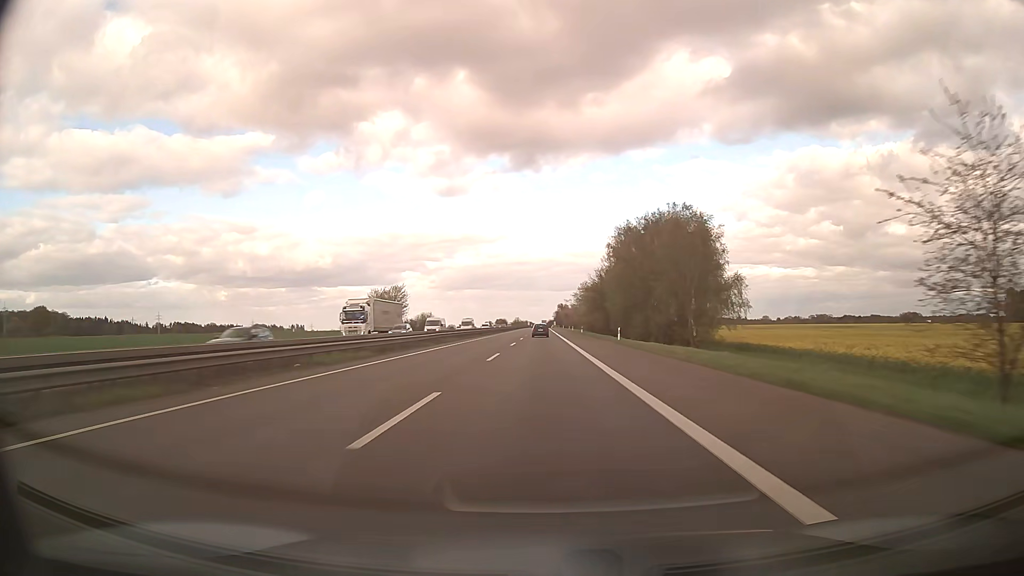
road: motorway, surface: asphalt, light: Day
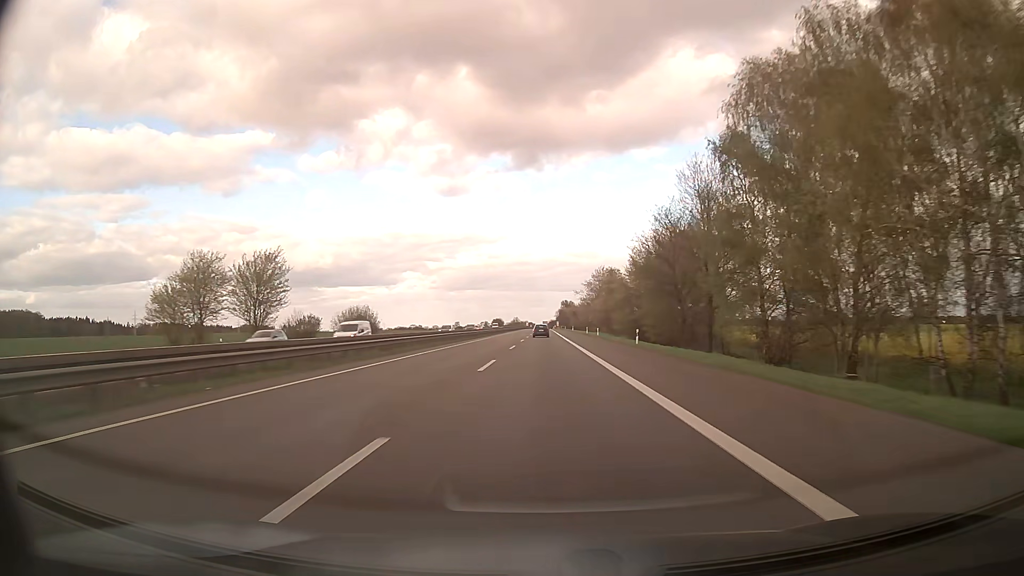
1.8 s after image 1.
(-0.1, +58.6) m; 0°
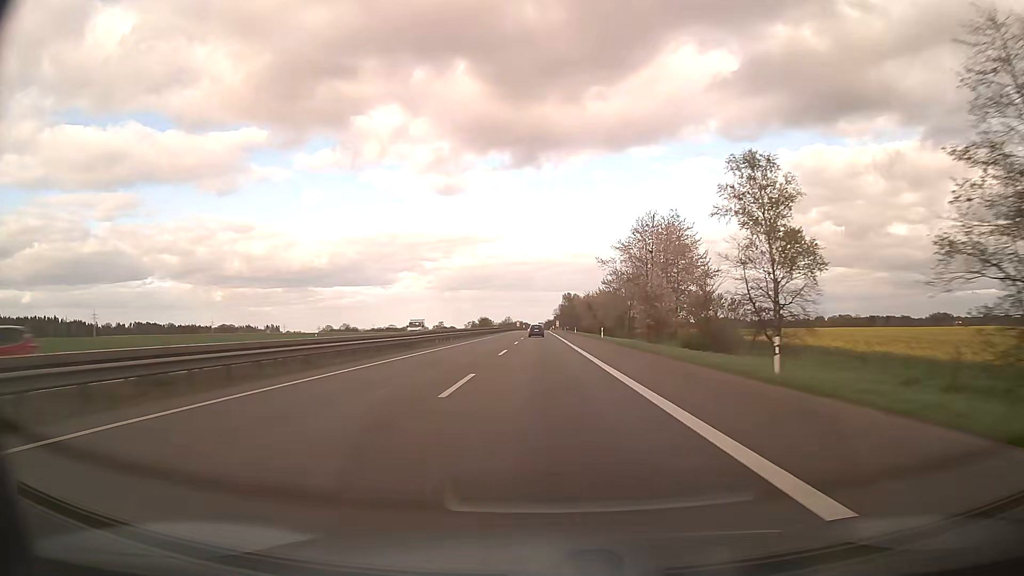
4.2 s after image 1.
(+0.3, +78.3) m; 0°
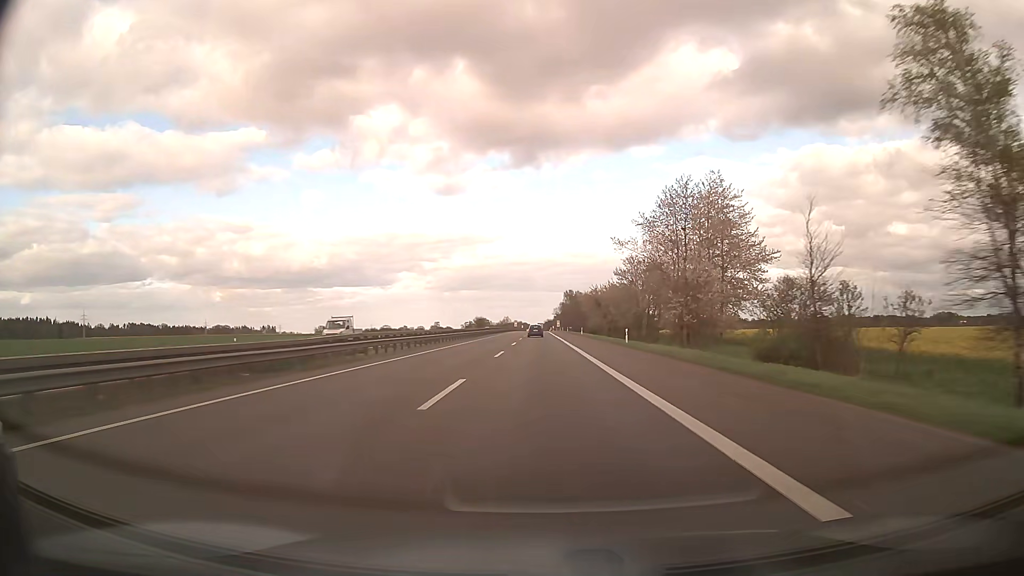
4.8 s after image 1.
(0.0, +19.7) m; 0°
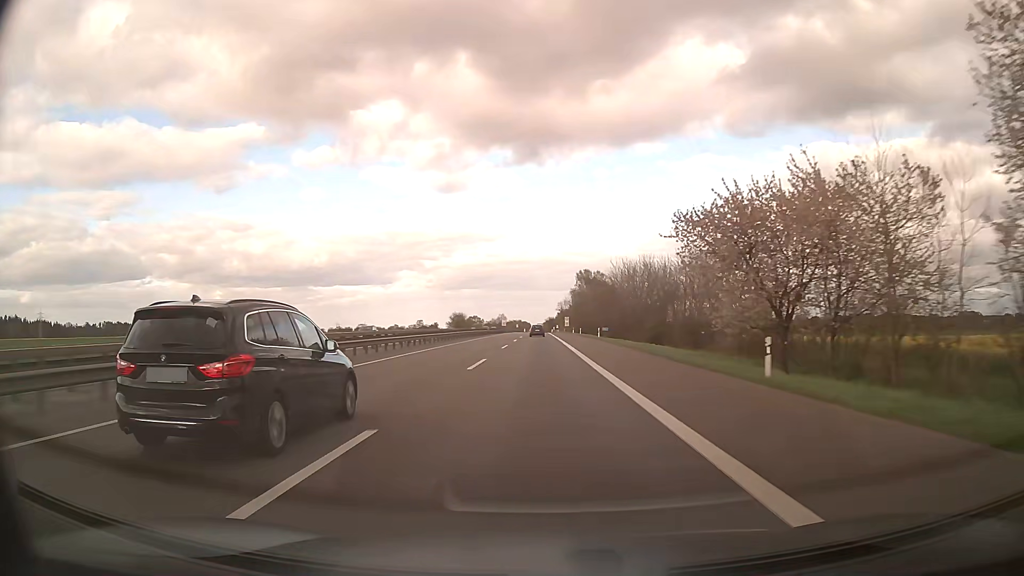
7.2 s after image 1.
(-0.2, +79.7) m; 0°
(0, +10) (0, +20) (0, +30) (0, +40) (0, +50) (0, +60) (0, +70) (0, +80) (0, +90) (0, +100) m
